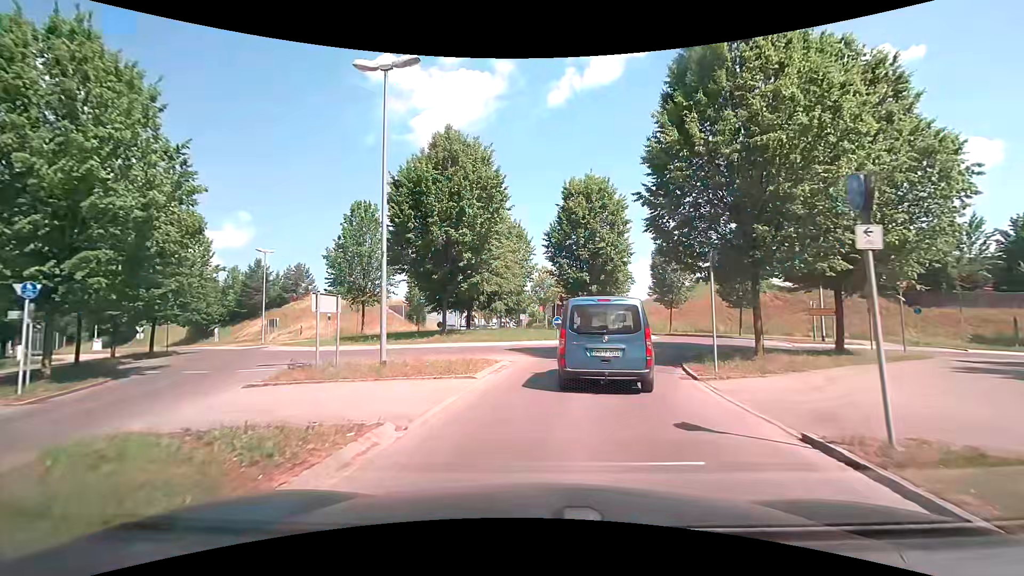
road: tertiary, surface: asphalt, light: Day
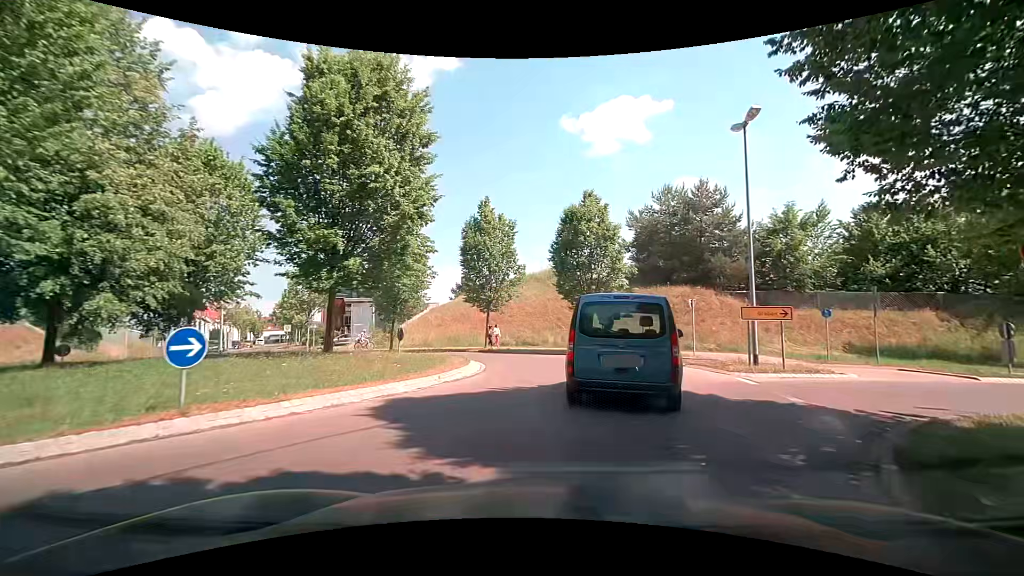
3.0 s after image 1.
(+2.4, +17.1) m; +22°
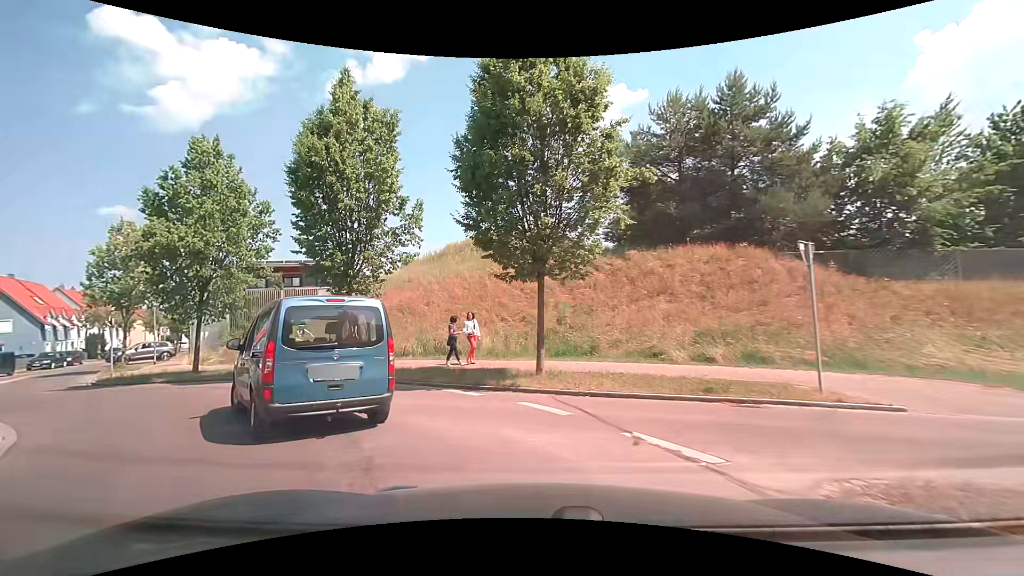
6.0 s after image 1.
(+2.3, +15.9) m; +3°
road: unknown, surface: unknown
(-3, +9) (-11, +15) (-20, +15) (-29, +11) (-38, +6) (-48, +5) (-58, +4) (-68, +5) (-78, +5) (-88, +5) m
